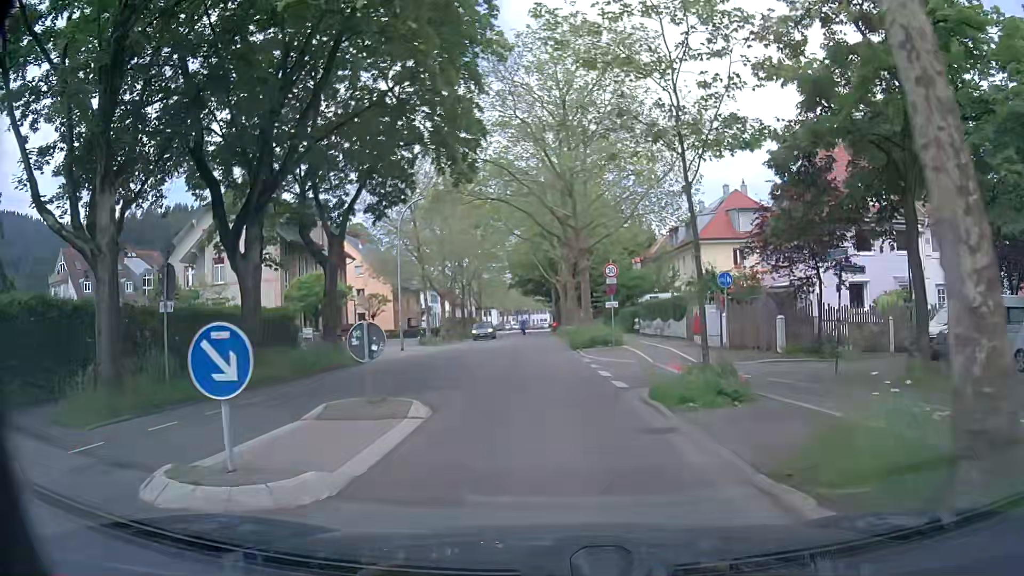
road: secondary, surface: asphalt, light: Day
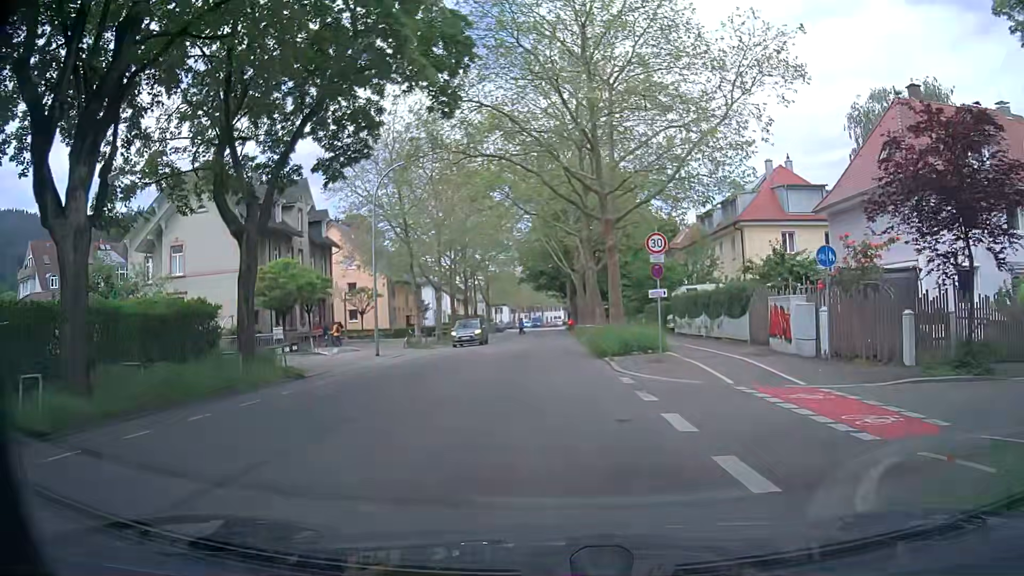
(-0.1, +8.9) m; 0°
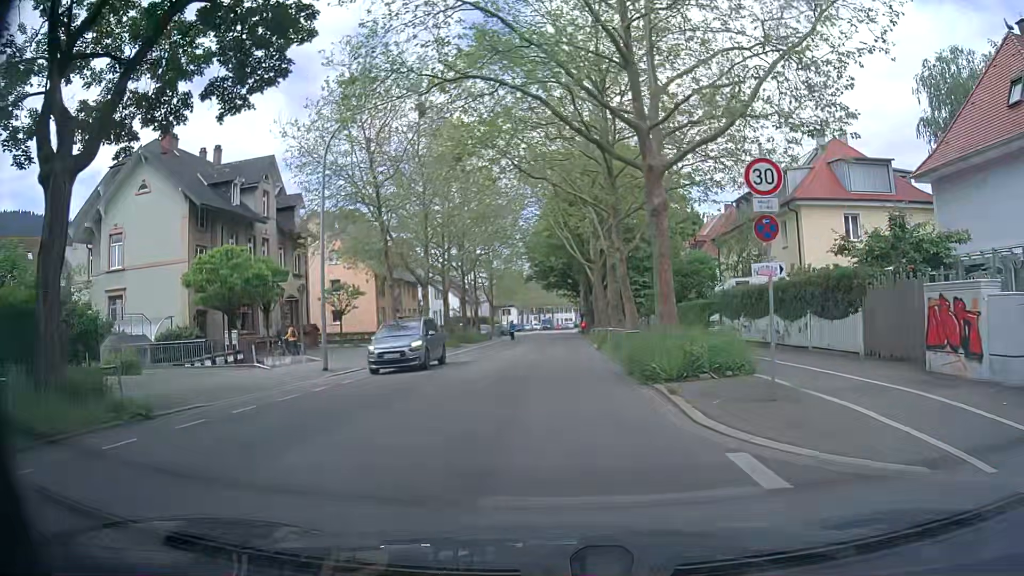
(-0.2, +8.9) m; -2°
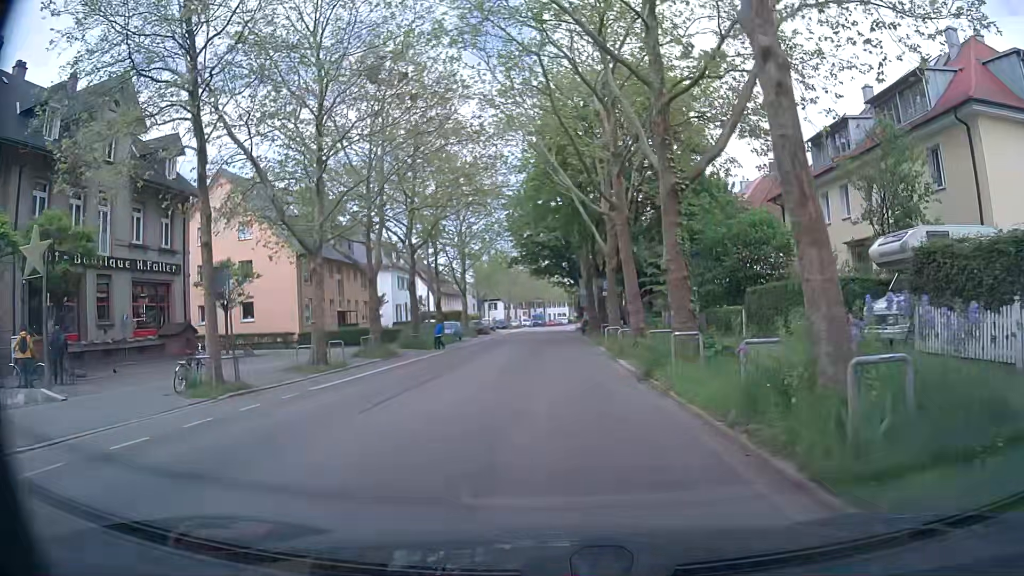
(+0.2, +17.9) m; +3°
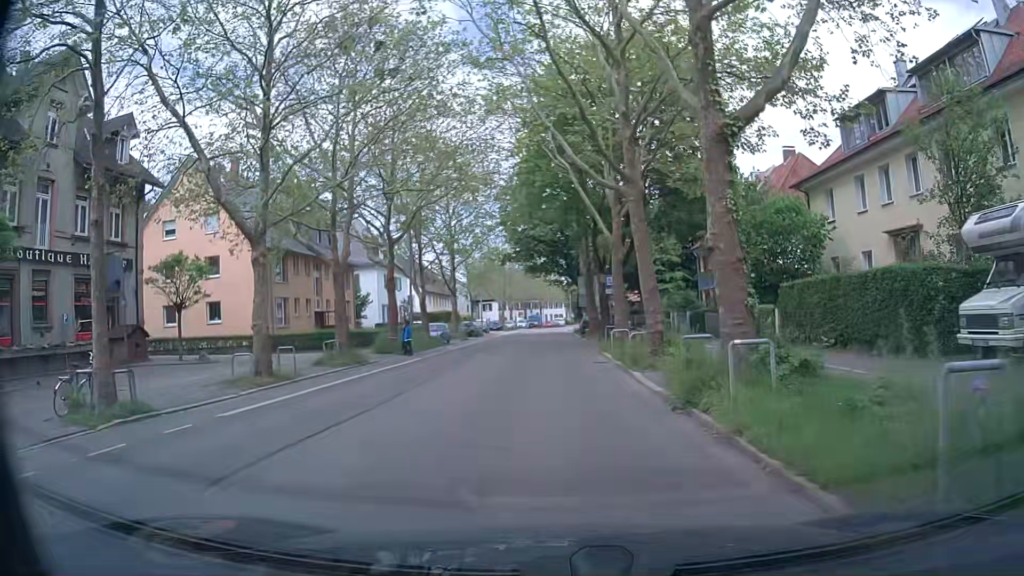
(-0.1, +4.5) m; -2°
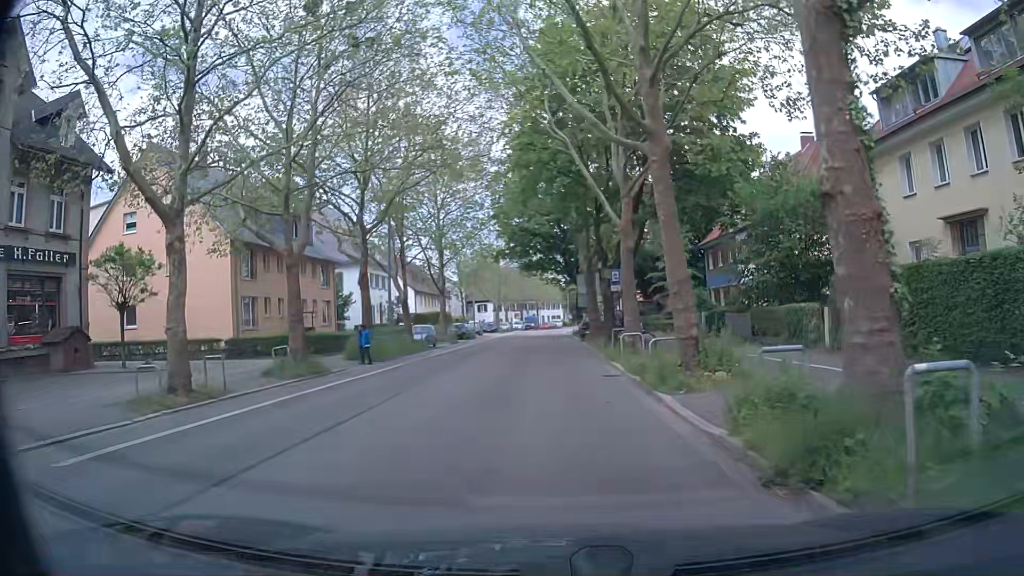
(0.0, +4.5) m; +1°
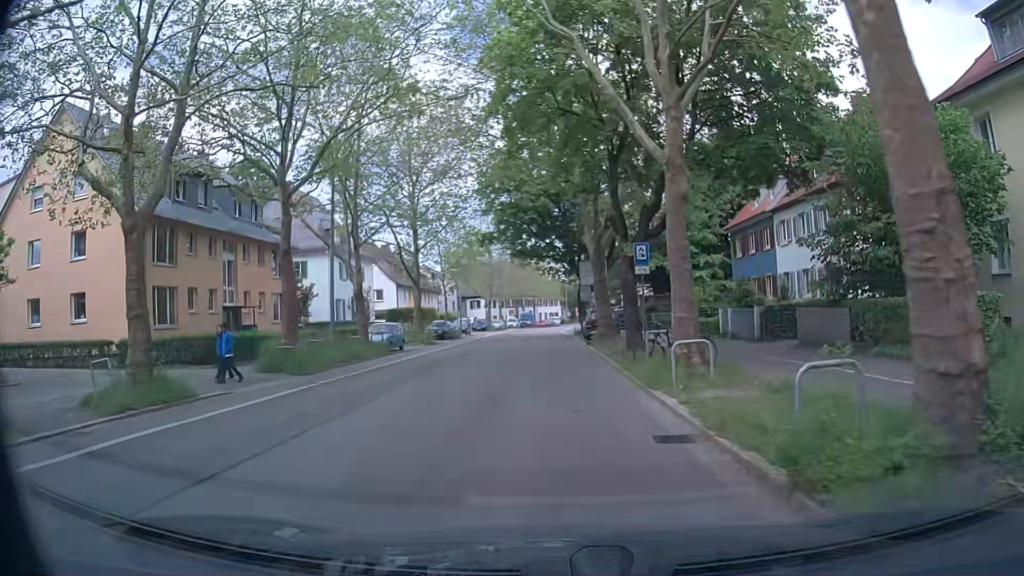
(0.0, +9.0) m; -1°
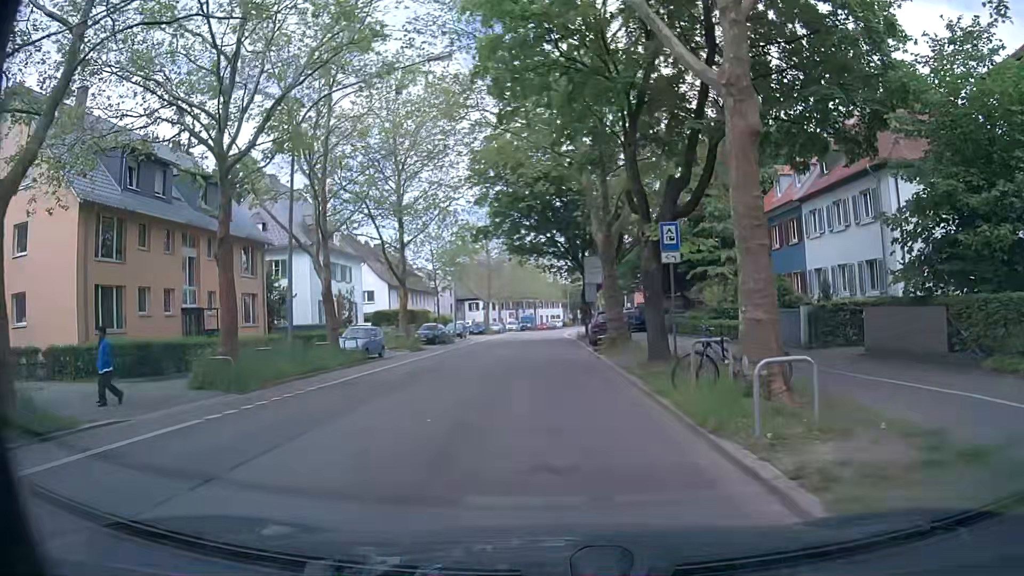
(+0.1, +4.5) m; +1°
(0, +10) (0, +20) (-1, +30) (-1, +40) (-1, +50) (-1, +60) (-1, +70) (-1, +80) (0, +90) (+2, +100) m
